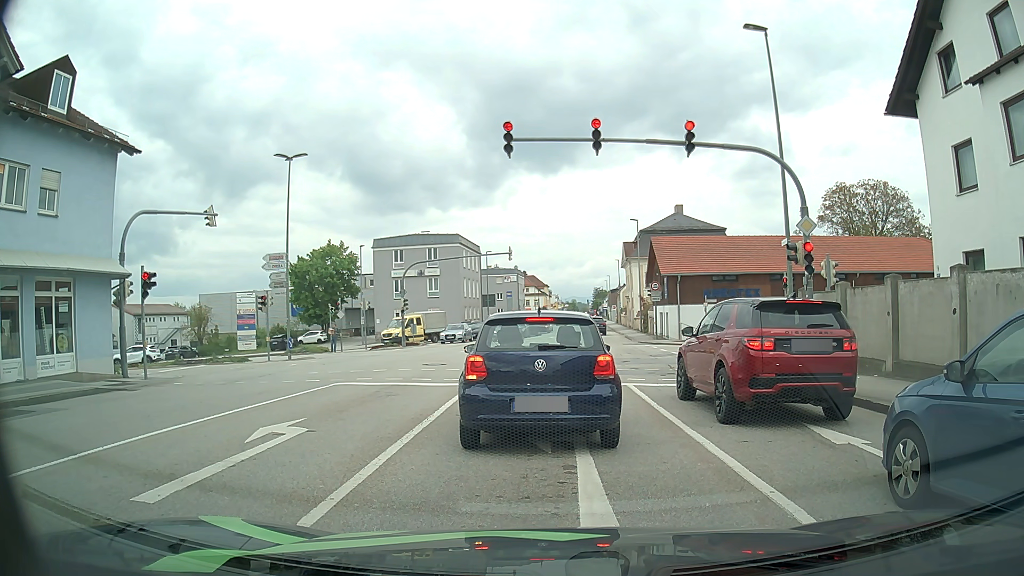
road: tertiary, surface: asphalt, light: Day
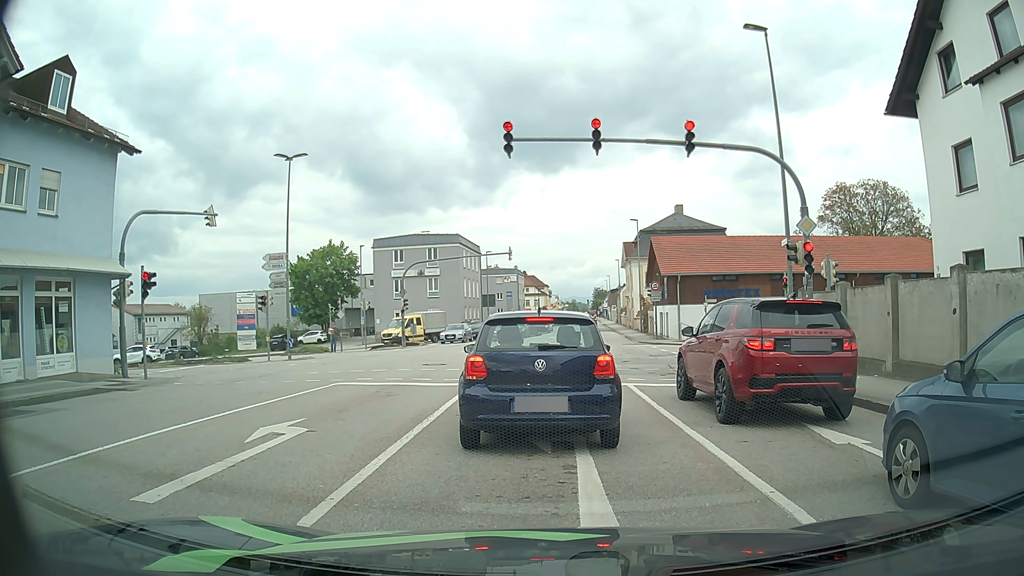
(0.0, 0.0) m; 0°
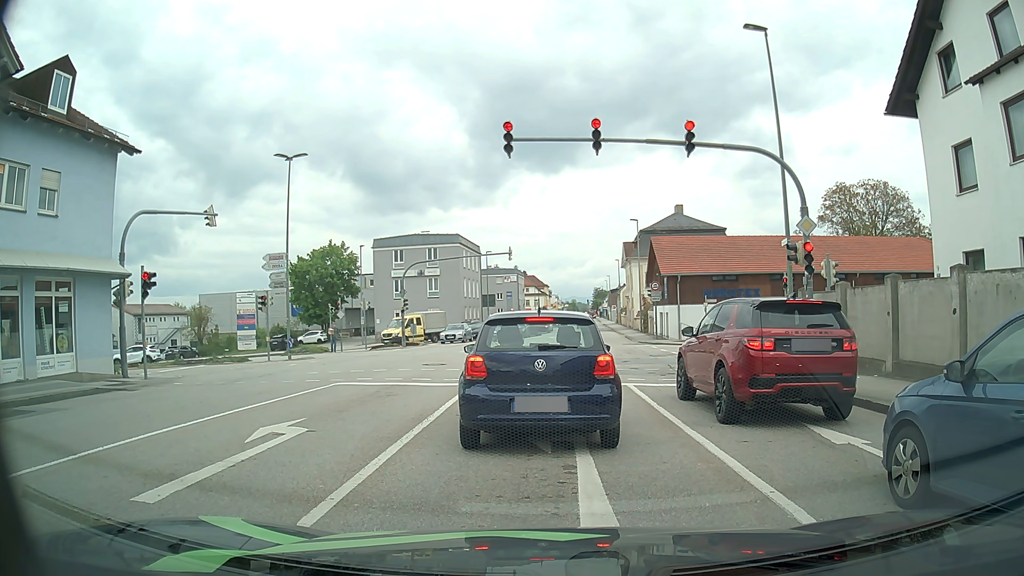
(0.0, 0.0) m; 0°
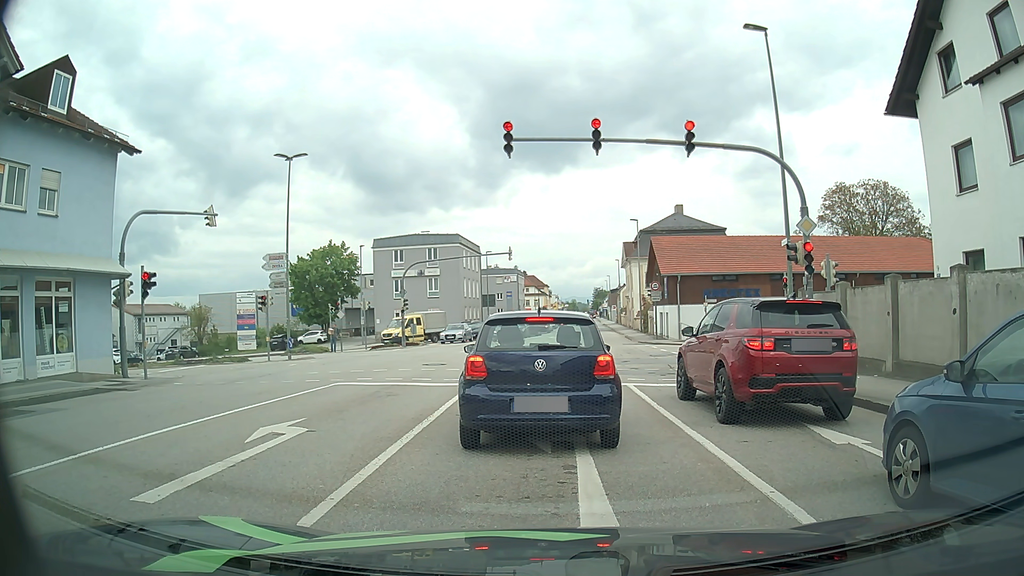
(0.0, 0.0) m; 0°
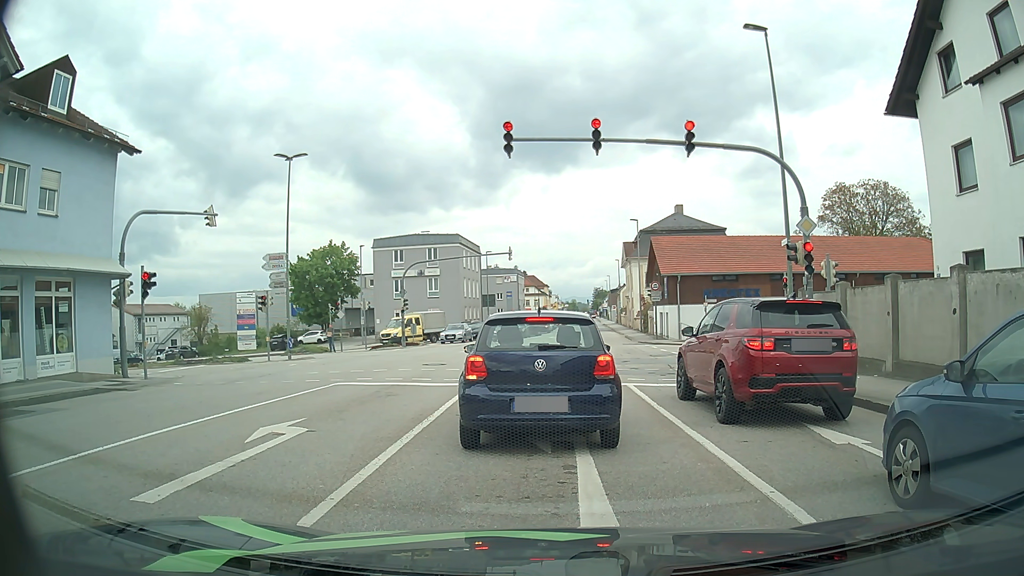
(0.0, 0.0) m; 0°
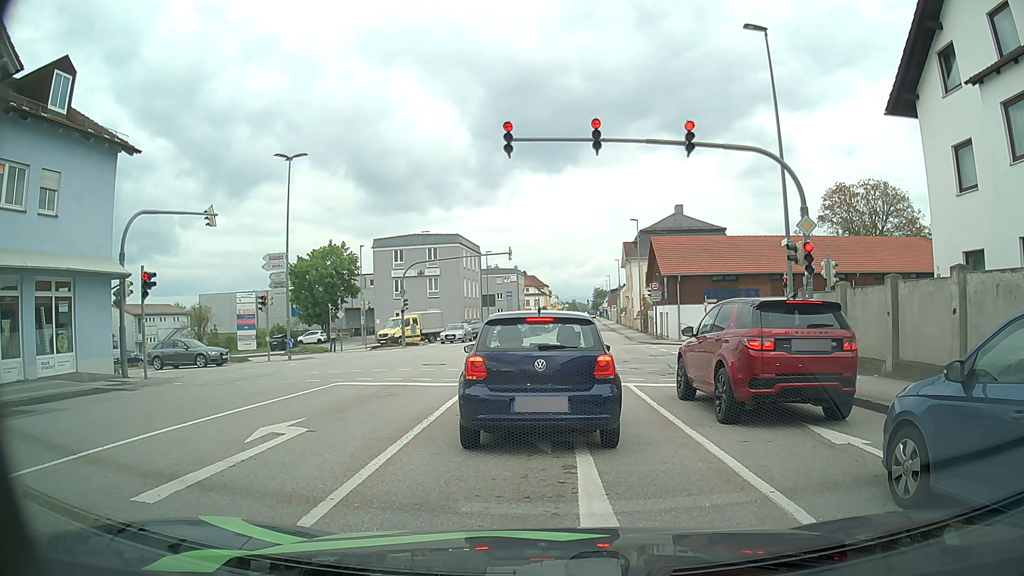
(0.0, 0.0) m; 0°
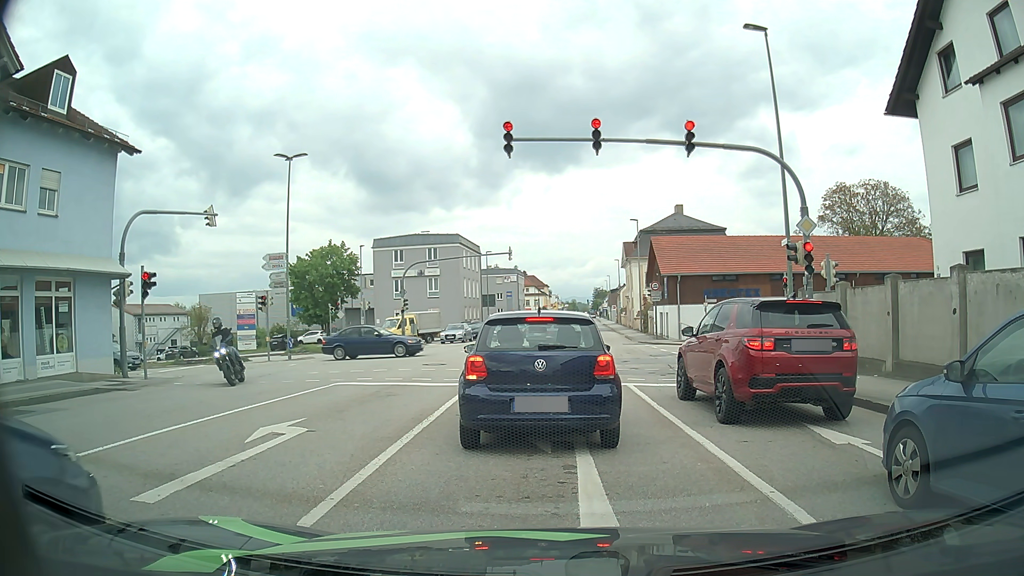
(0.0, 0.0) m; 0°
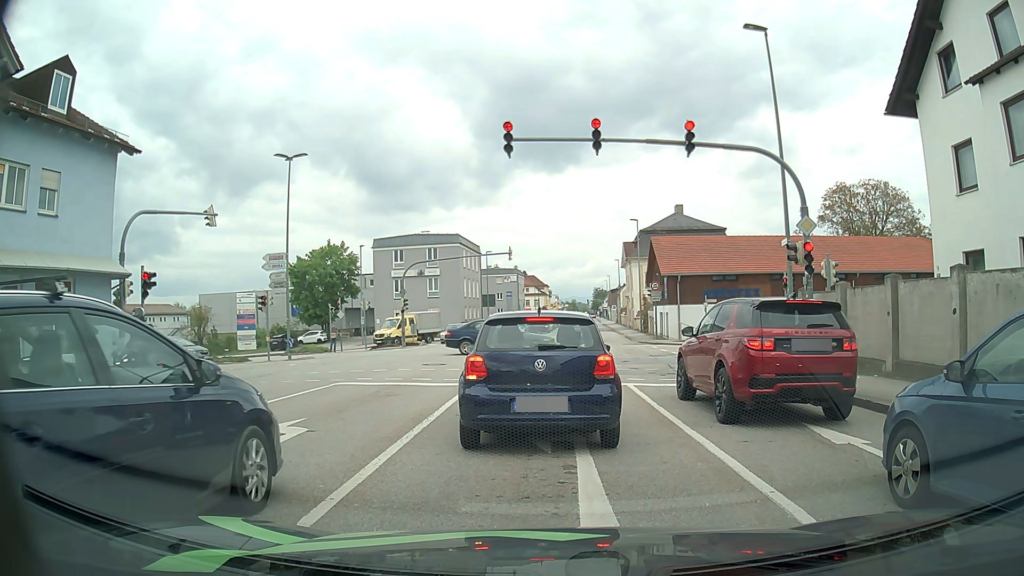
(0.0, 0.0) m; 0°
(0, +10) (0, +20) (-1, +30) (-6, +38) (-15, +41) (-25, +41) (-35, +41) (-45, +40) (-55, +40) (-65, +41) m
